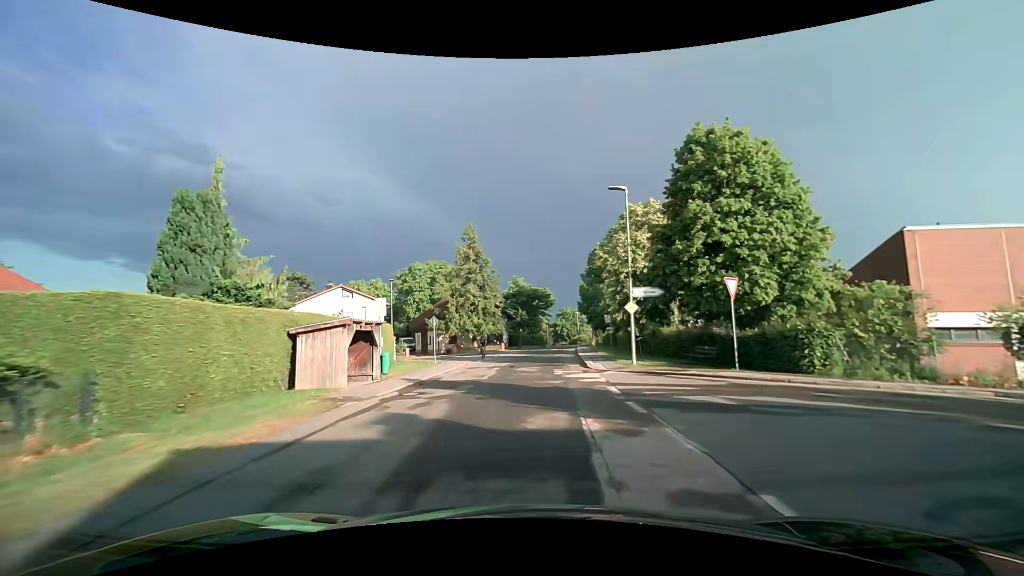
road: residential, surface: asphalt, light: Day
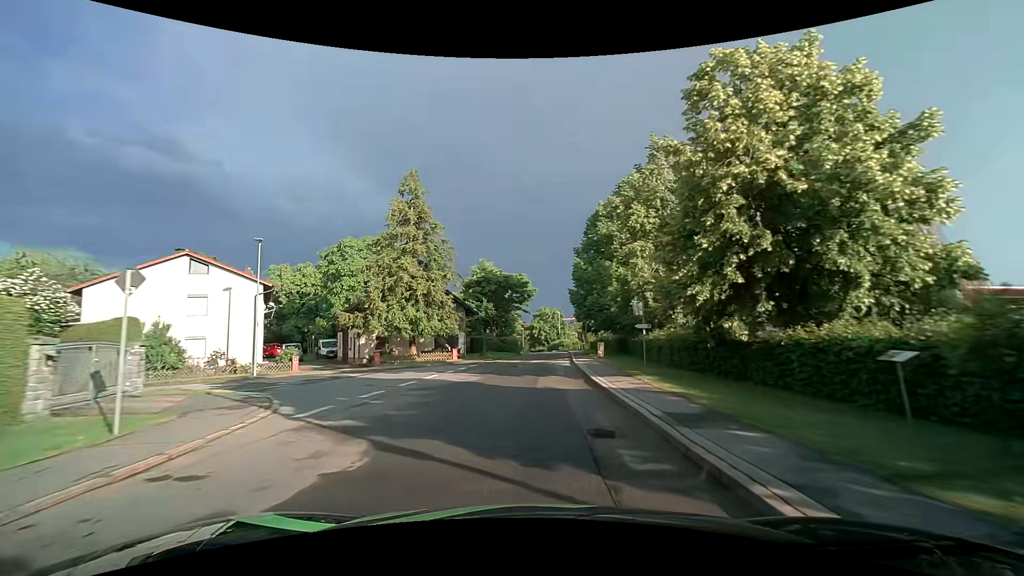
(+0.4, +20.6) m; +2°
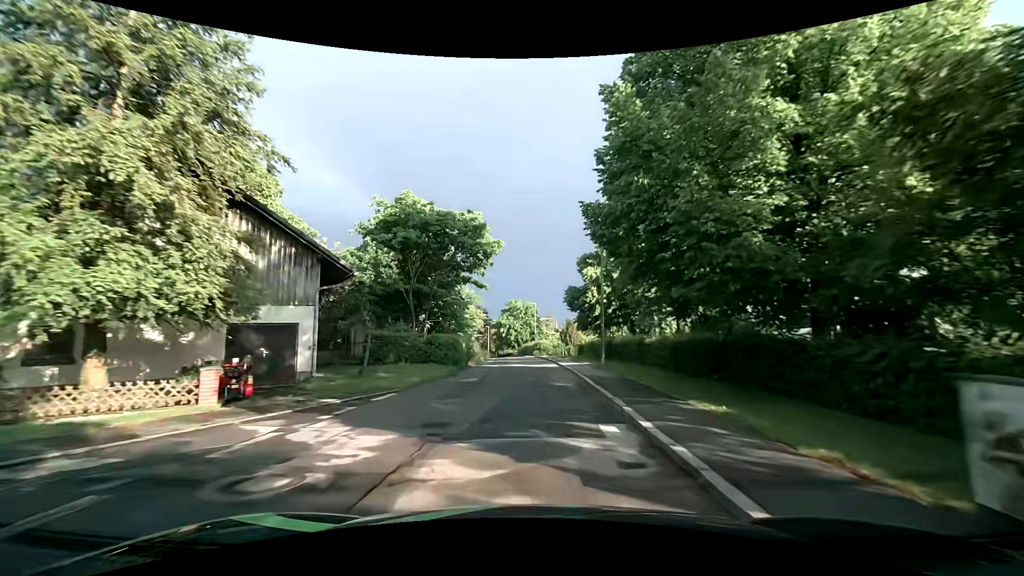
(+0.8, +27.2) m; +3°
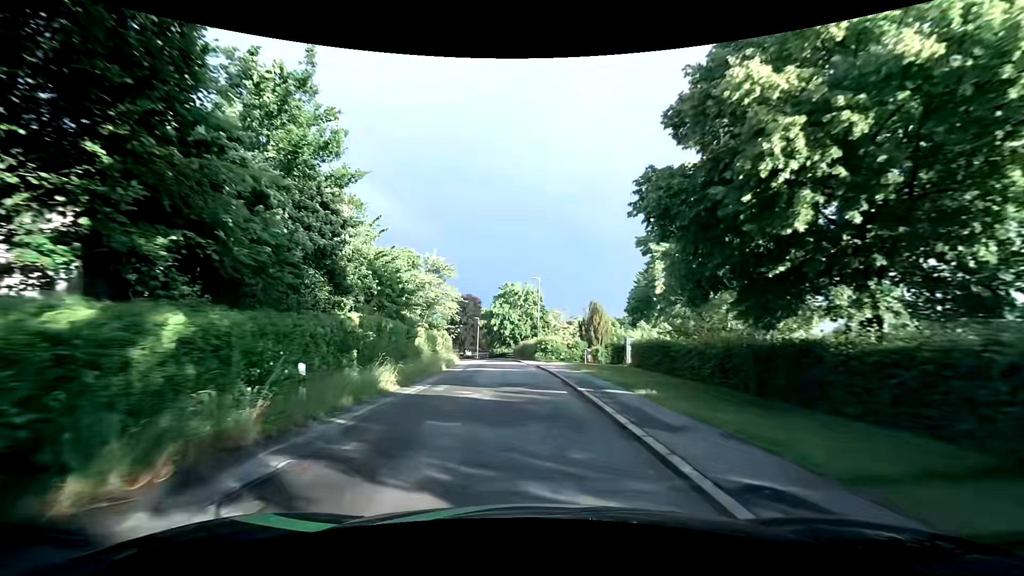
(+0.3, +27.1) m; 0°
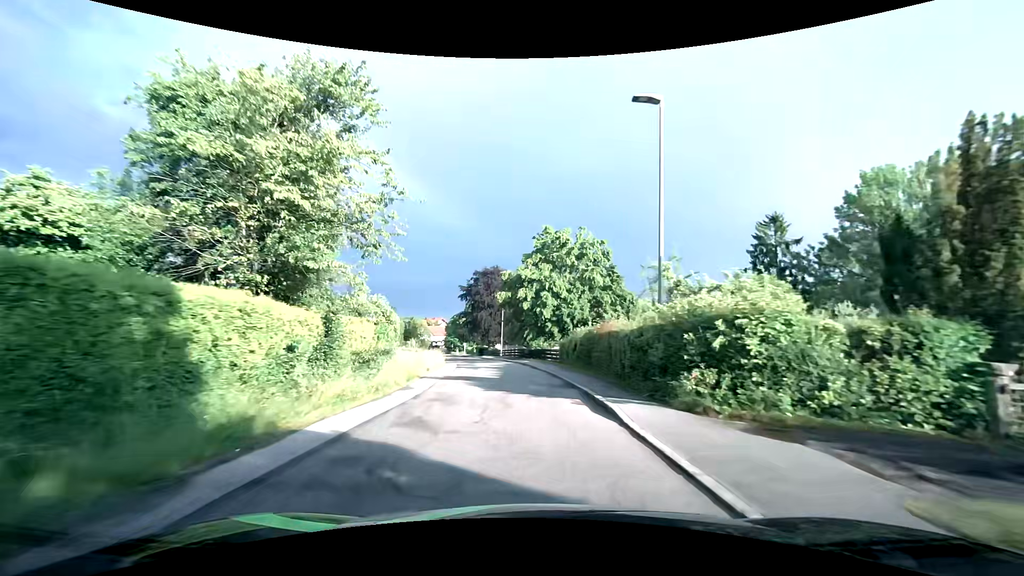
(-1.5, +34.0) m; -5°
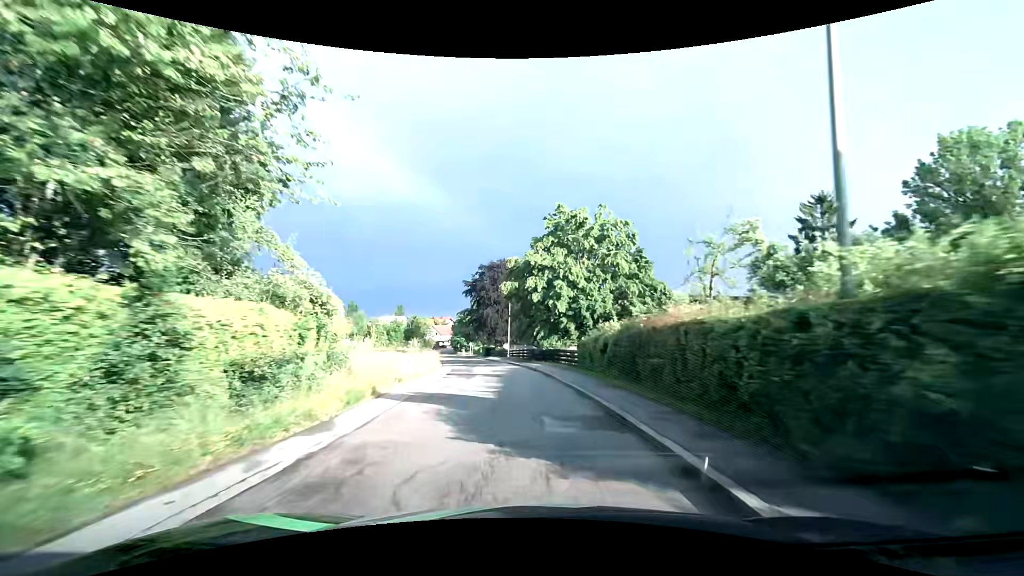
(-0.1, +7.1) m; -1°
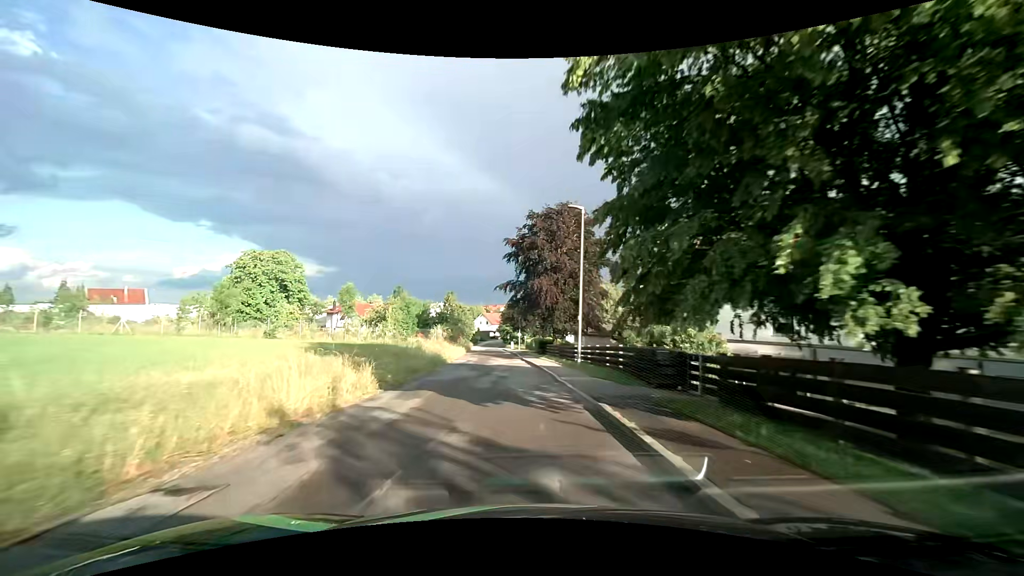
(-1.5, +30.1) m; -7°
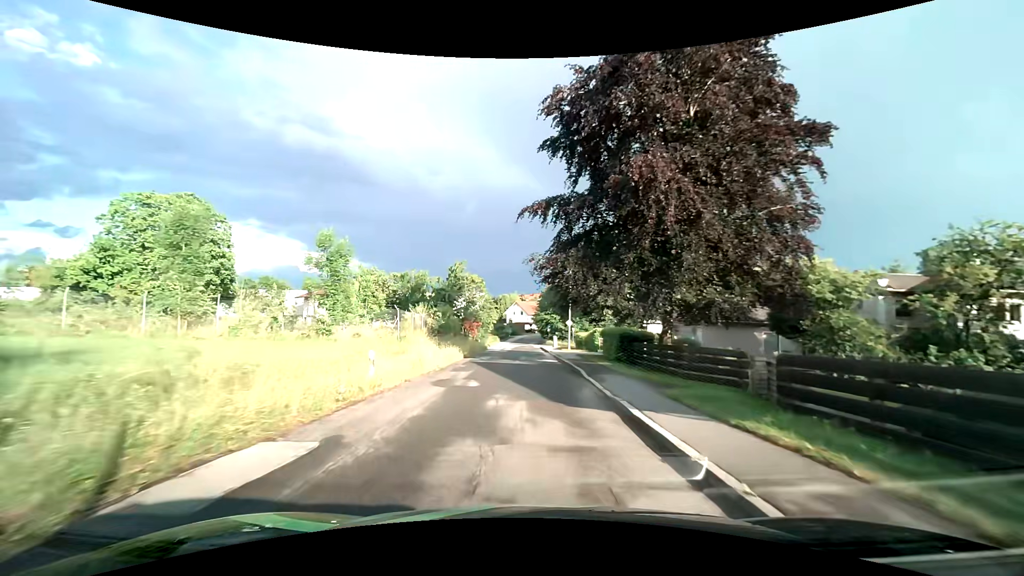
(-1.6, +31.7) m; -5°
(0, +10) (0, +20) (0, +30) (0, +40) (0, +50) (-1, +60) (-1, +70) (-1, +80) (-1, +90) (0, +100) m
